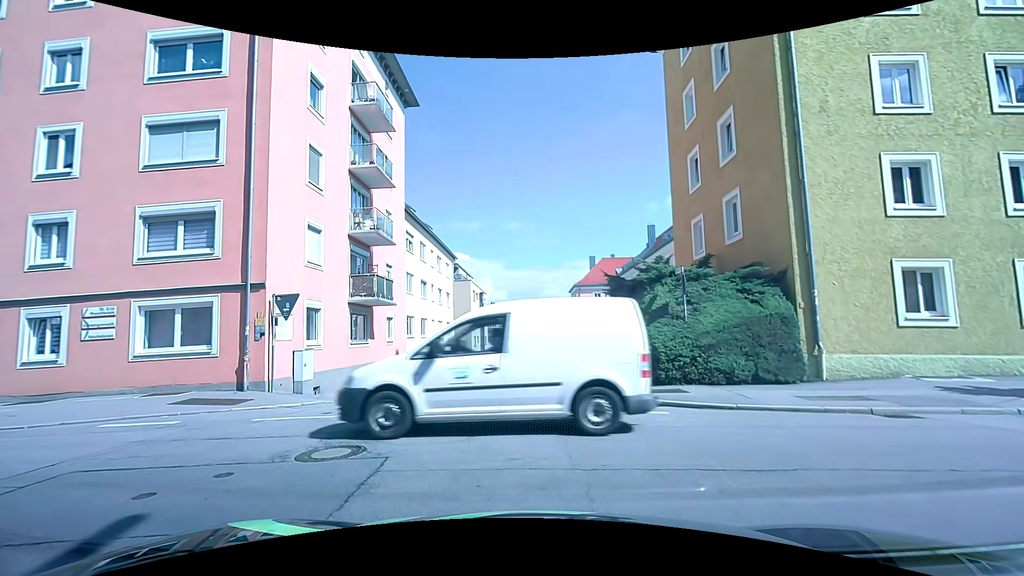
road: residential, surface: asphalt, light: Day
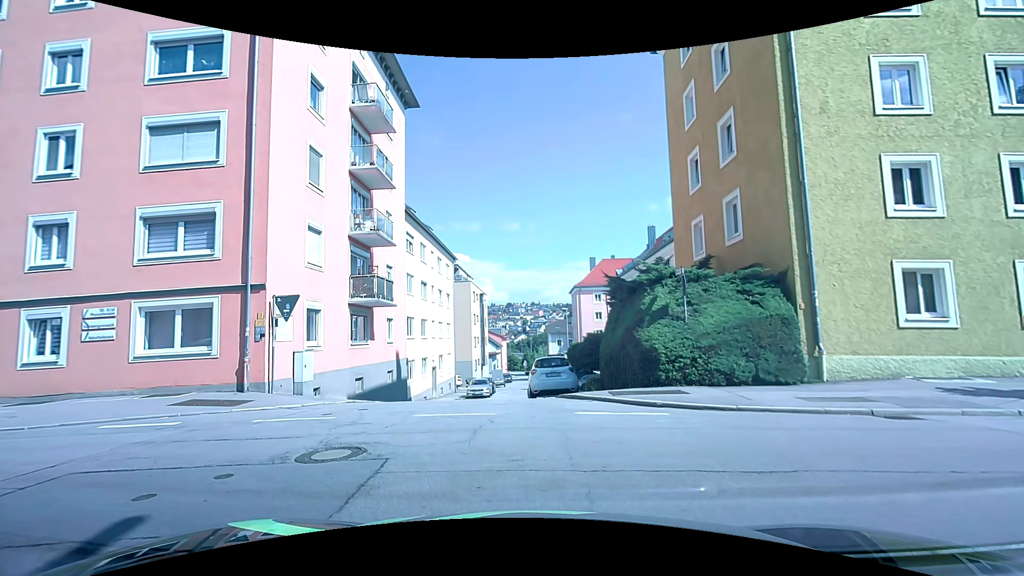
(0.0, +0.1) m; 0°
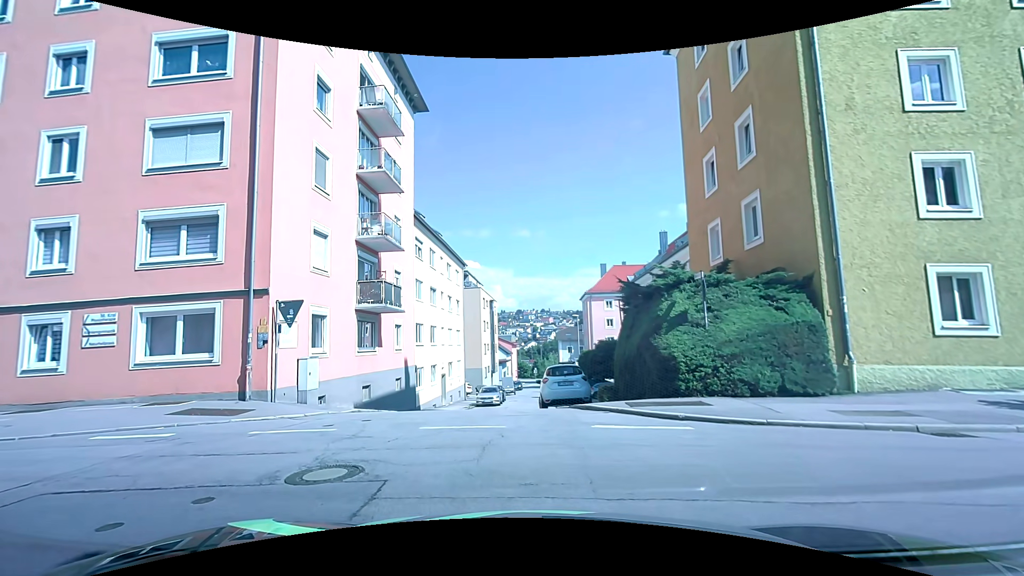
(0.0, +0.6) m; 0°
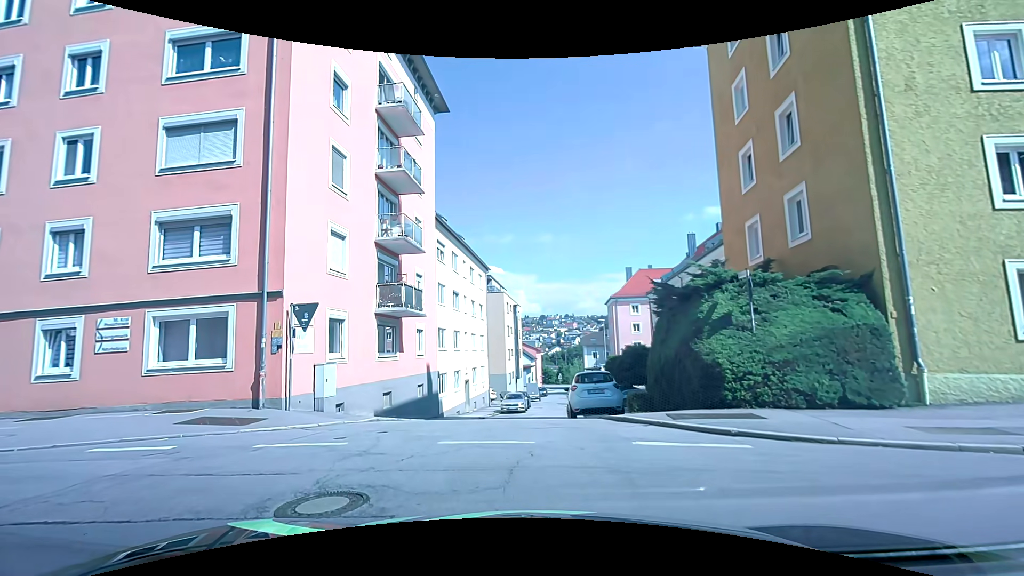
(-0.1, +1.0) m; -3°
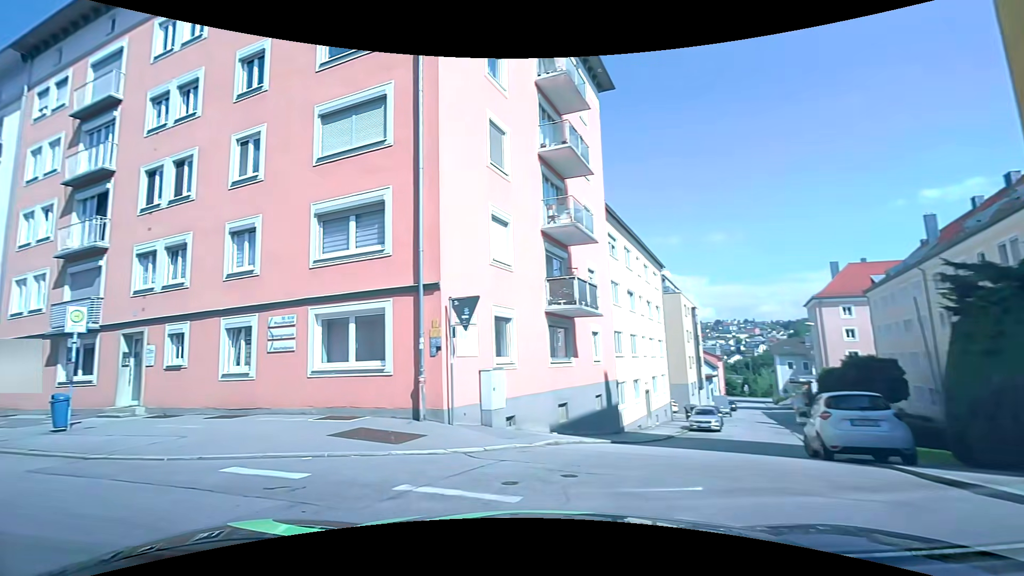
(-0.6, +3.3) m; -22°
